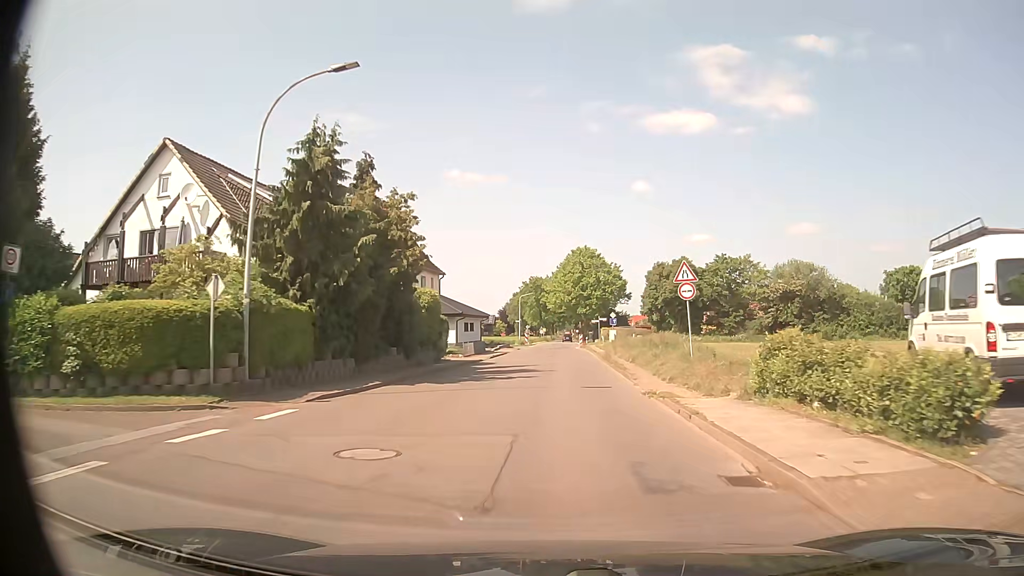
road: tertiary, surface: asphalt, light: Day
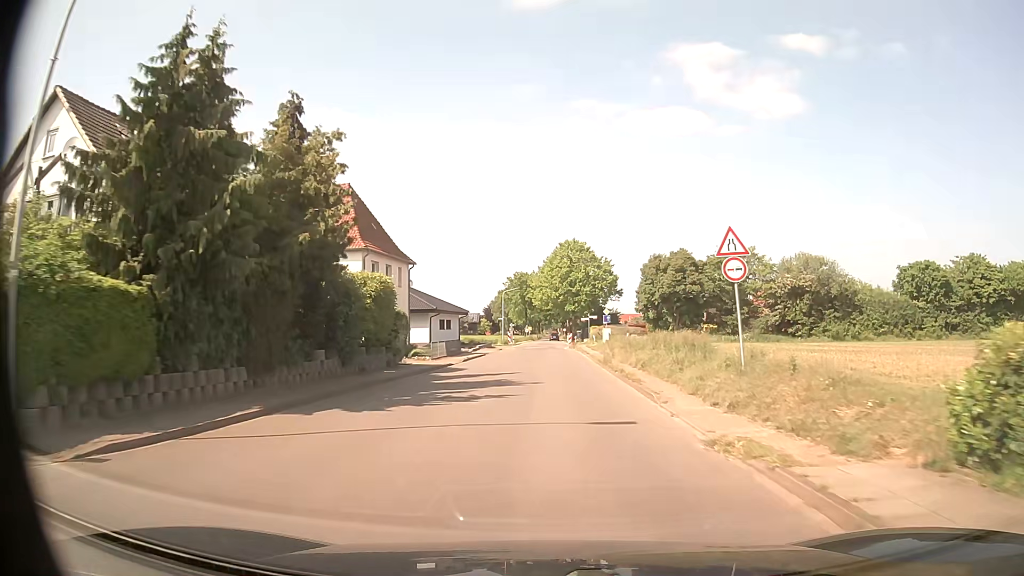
(0.0, +7.6) m; +1°
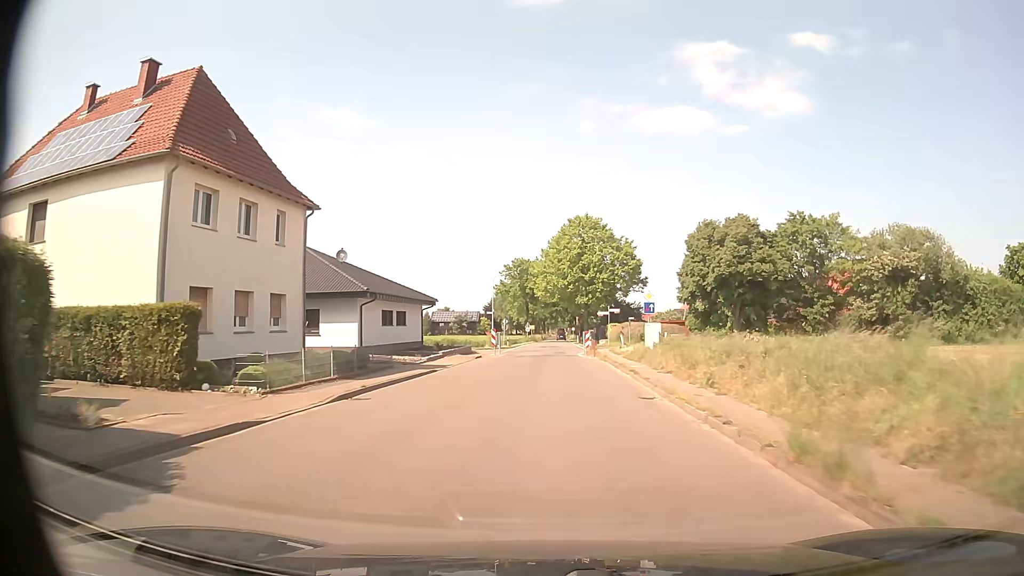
(+0.2, +23.2) m; 0°
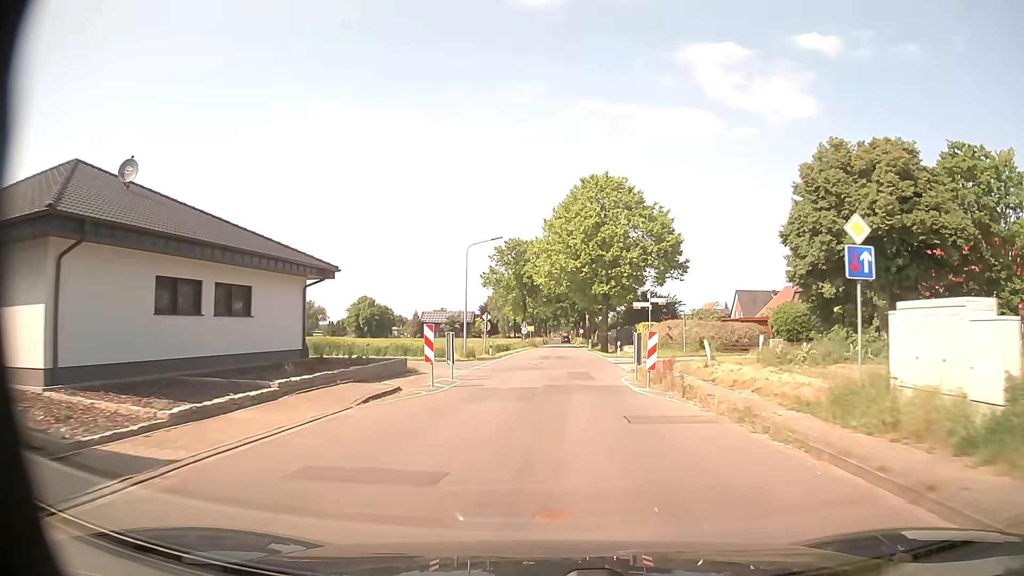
(-0.2, +24.8) m; 0°
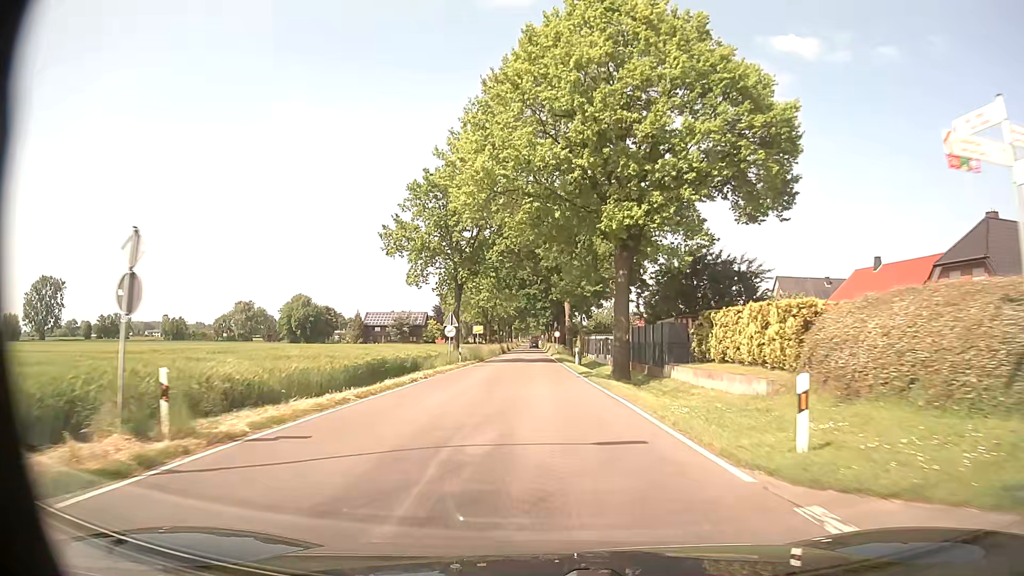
(+1.4, +36.8) m; +3°
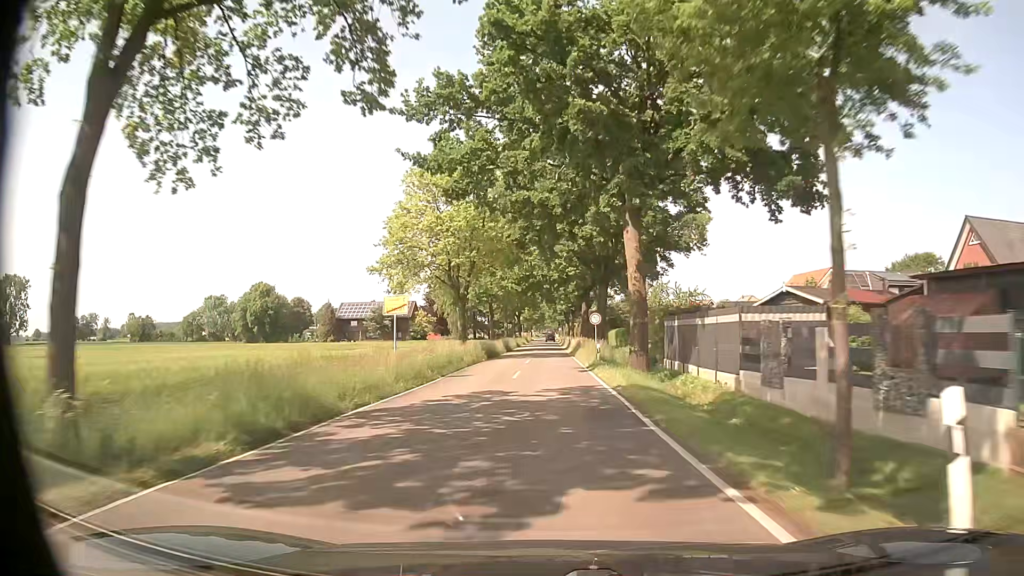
(-0.5, +39.8) m; -1°
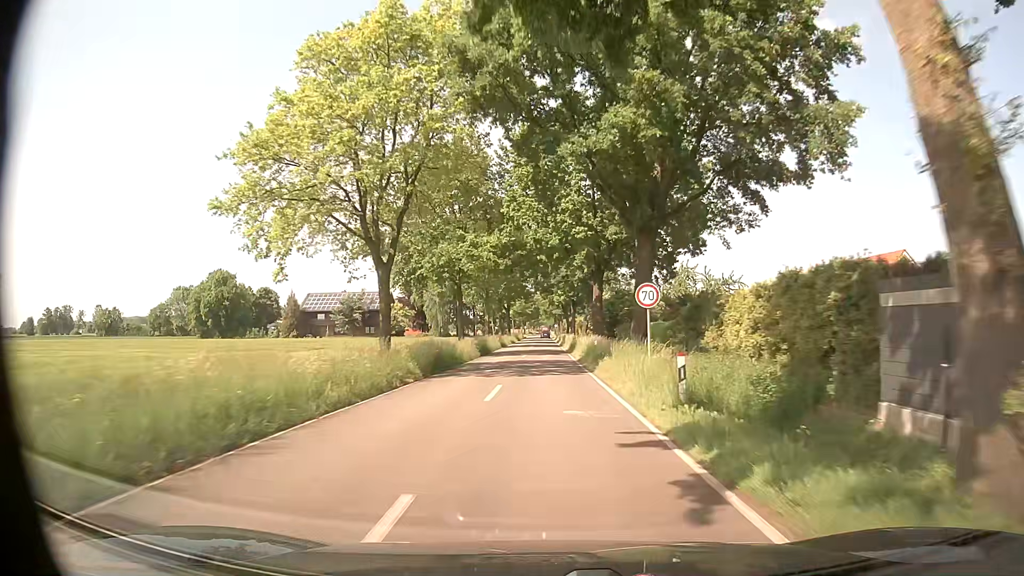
(0.0, +20.4) m; +1°
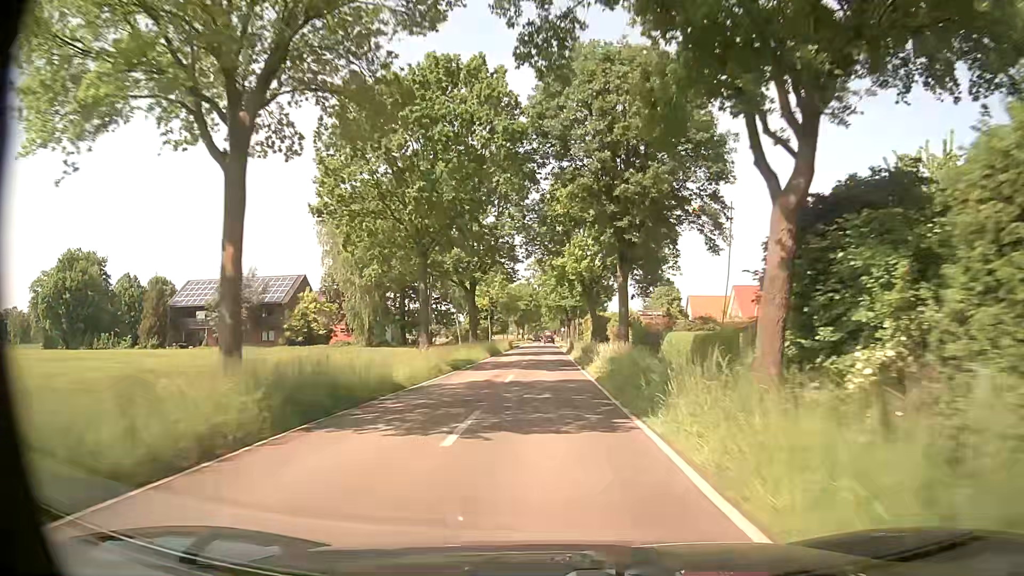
(-0.2, +52.0) m; 0°
(0, +10) (0, +20) (0, +30) (0, +40) (0, +50) (0, +60) (0, +70) (0, +80) (0, +90) (0, +100) m
